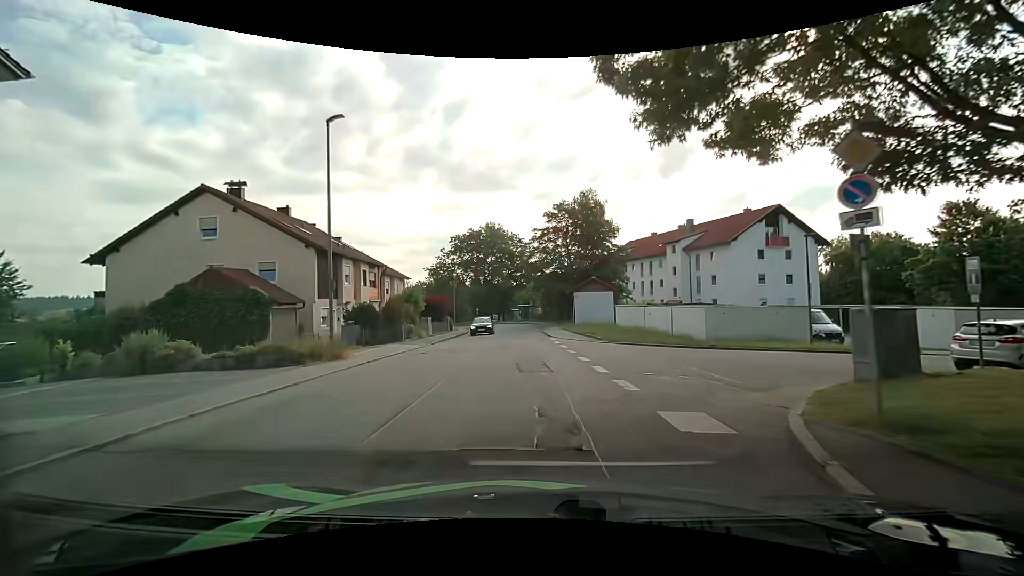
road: unclassified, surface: asphalt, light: Day
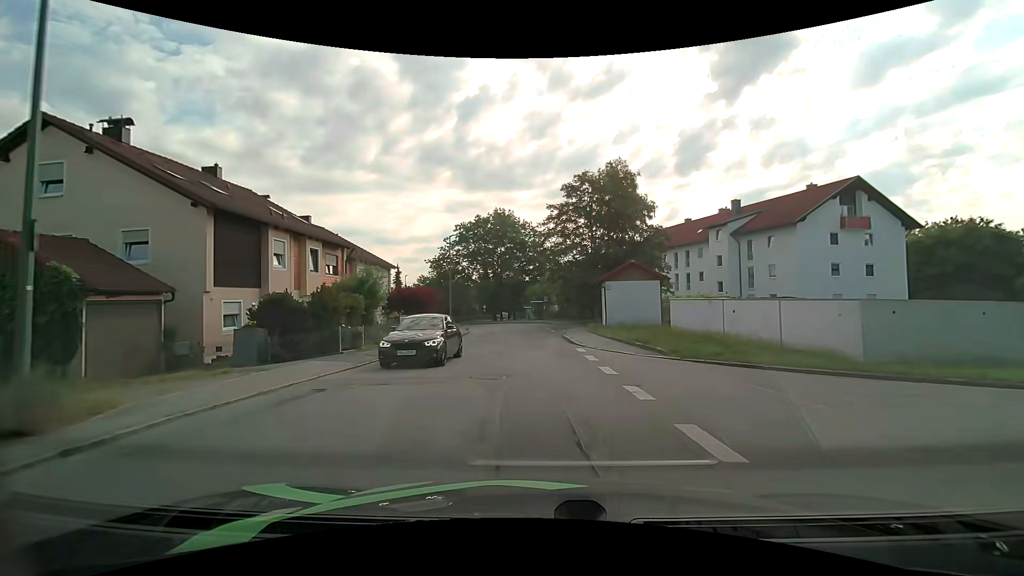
(0.0, +10.6) m; -4°
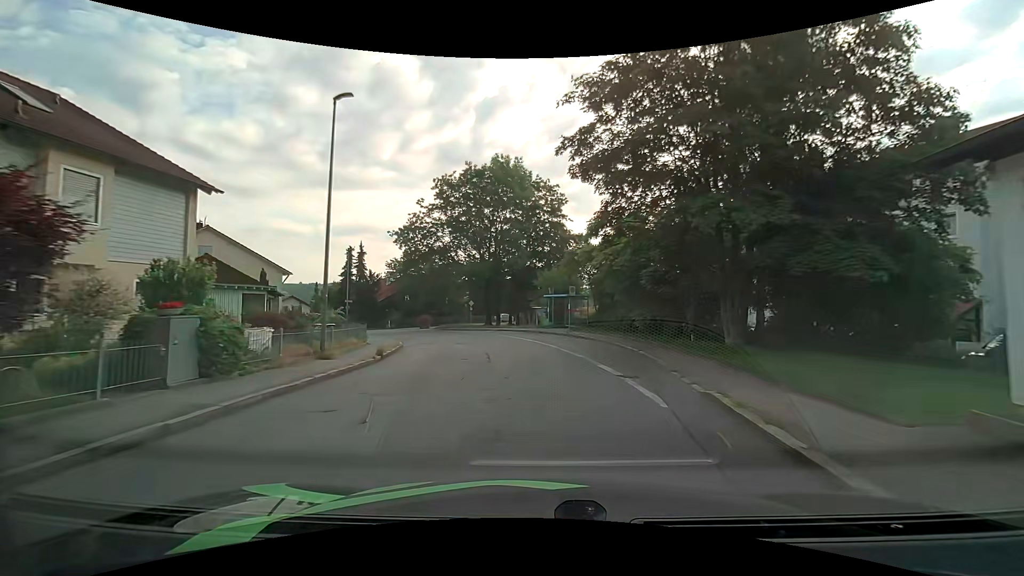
(+0.6, +27.6) m; +1°
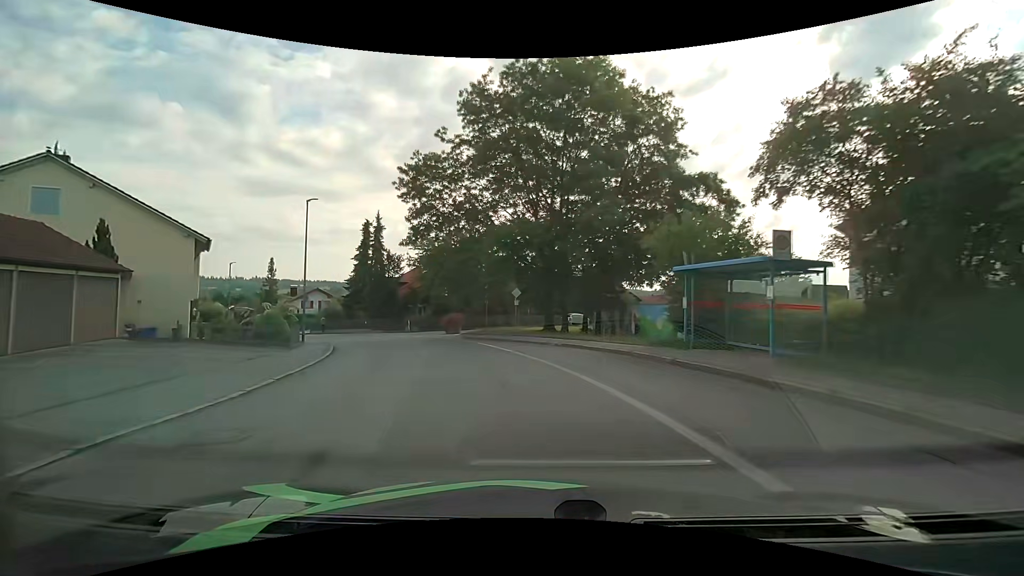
(-1.1, +21.6) m; -8°
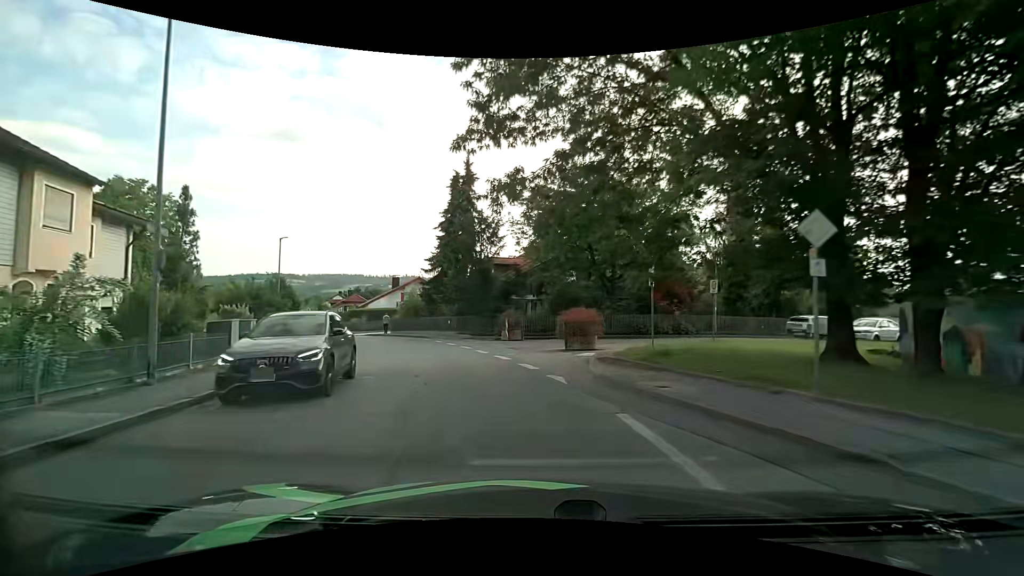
(-2.4, +19.9) m; -15°
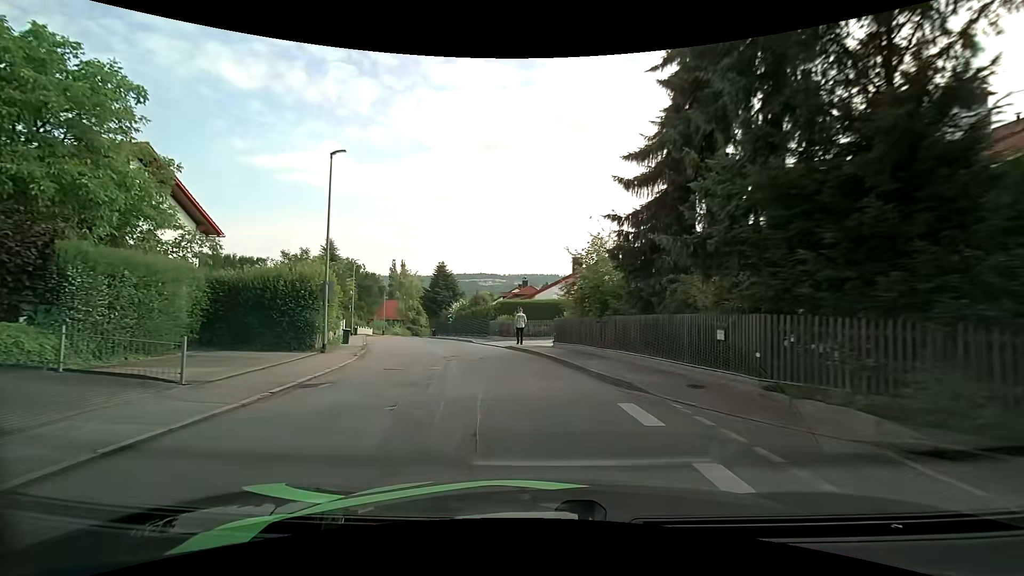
(-4.8, +23.7) m; -22°
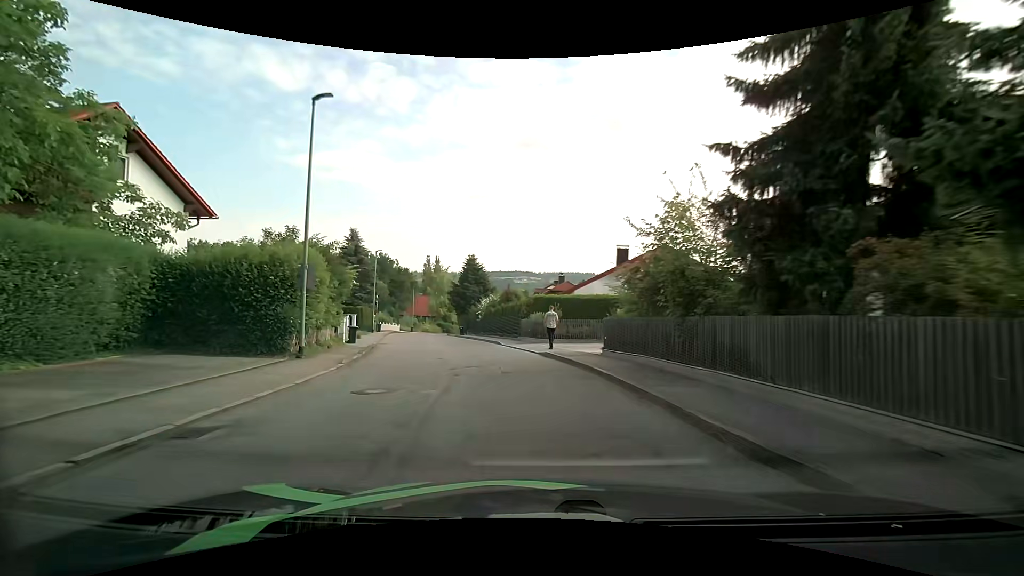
(-0.2, +5.2) m; -5°
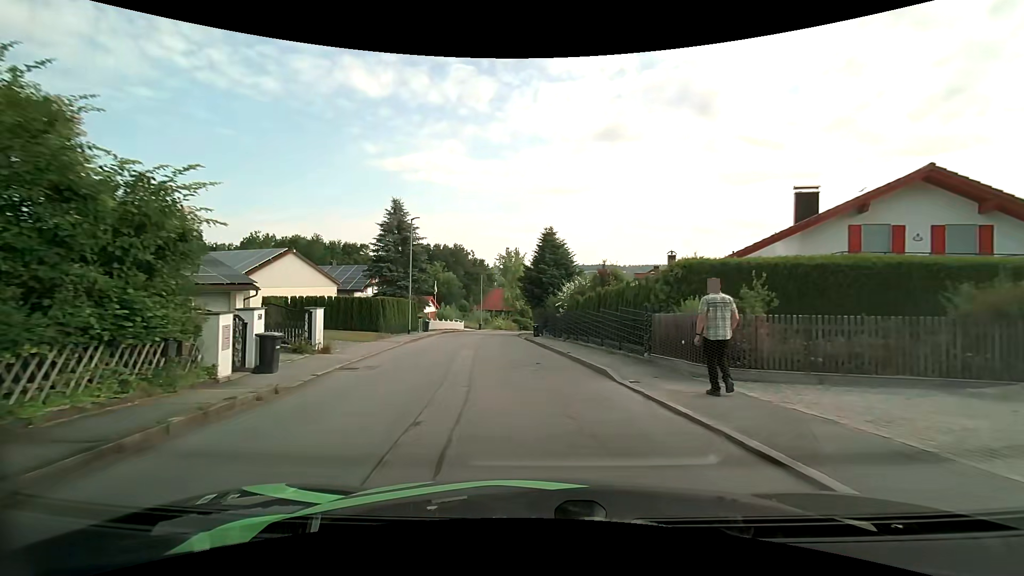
(-1.2, +16.0) m; -9°
(0, +10) (-1, +20) (-2, +30) (-3, +40) (-4, +50) (-3, +60) (-2, +70) (0, +80) (+3, +89) (+6, +99) m
